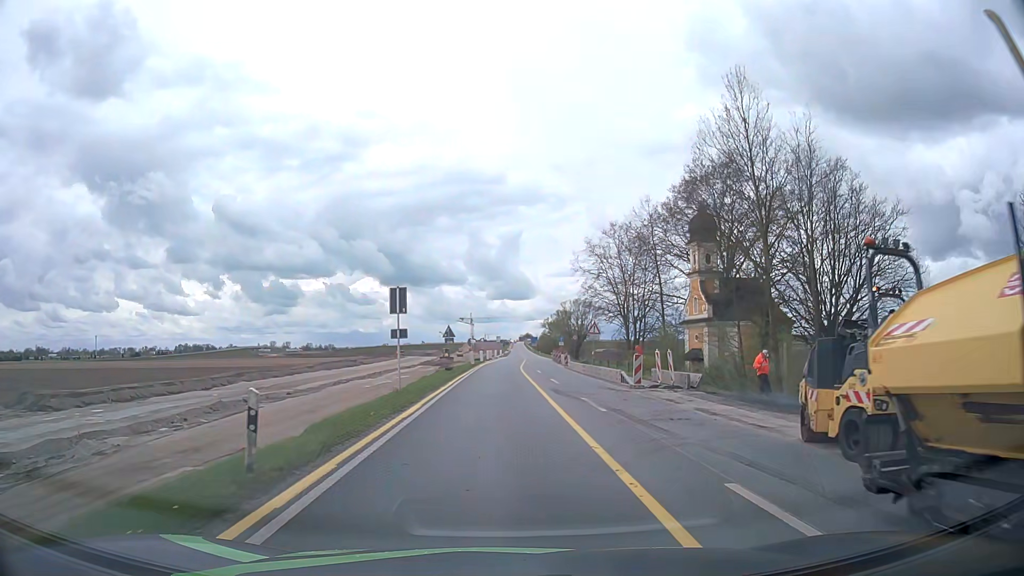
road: motorway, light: Day
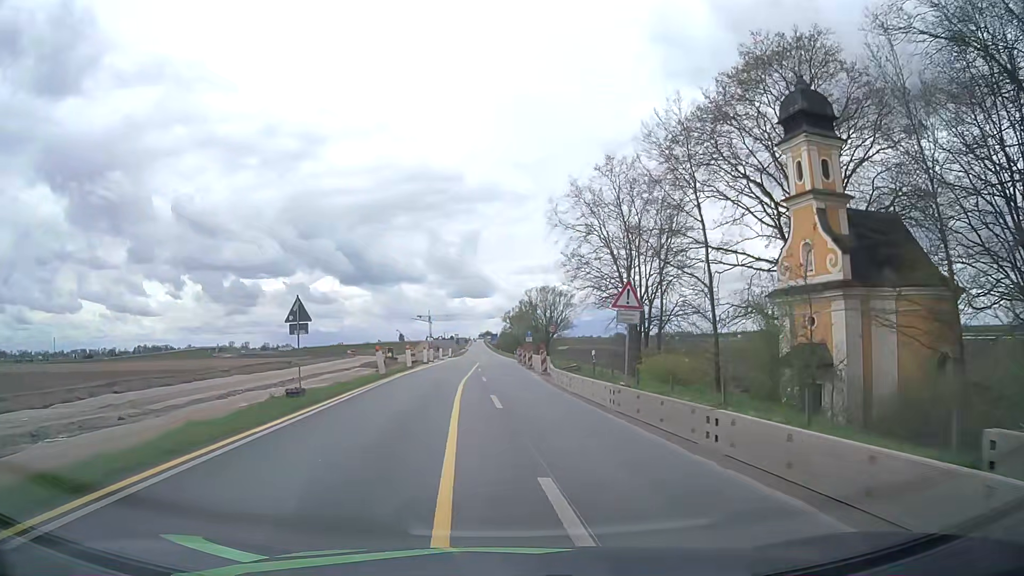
(+1.3, +24.2) m; +3°
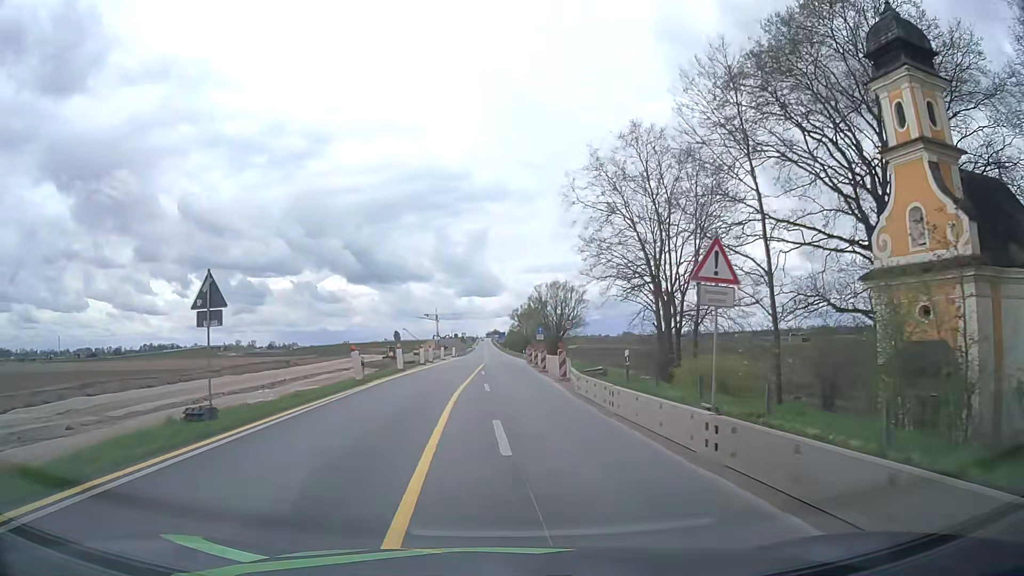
(0.0, +6.8) m; 0°
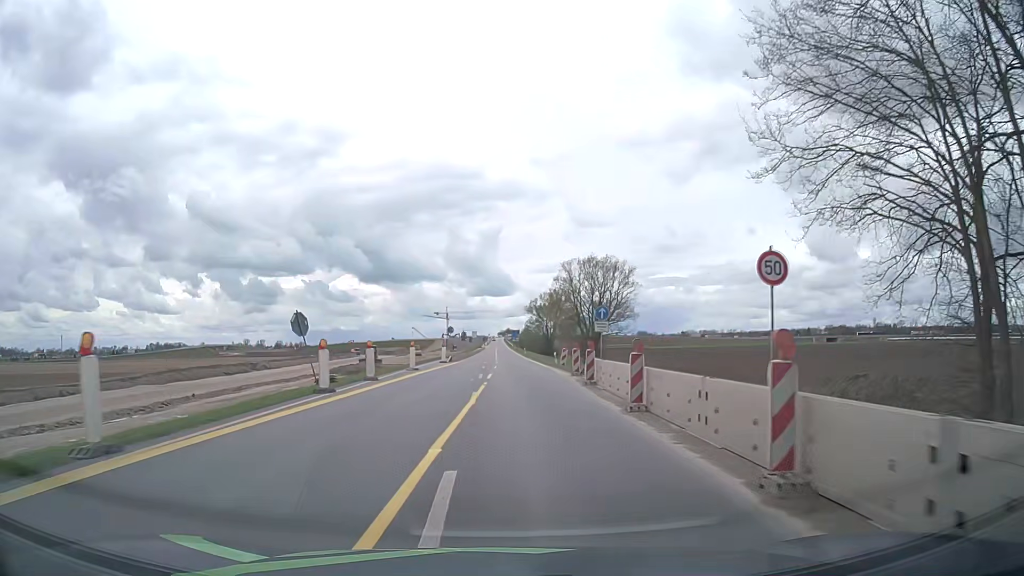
(-0.5, +29.6) m; -1°
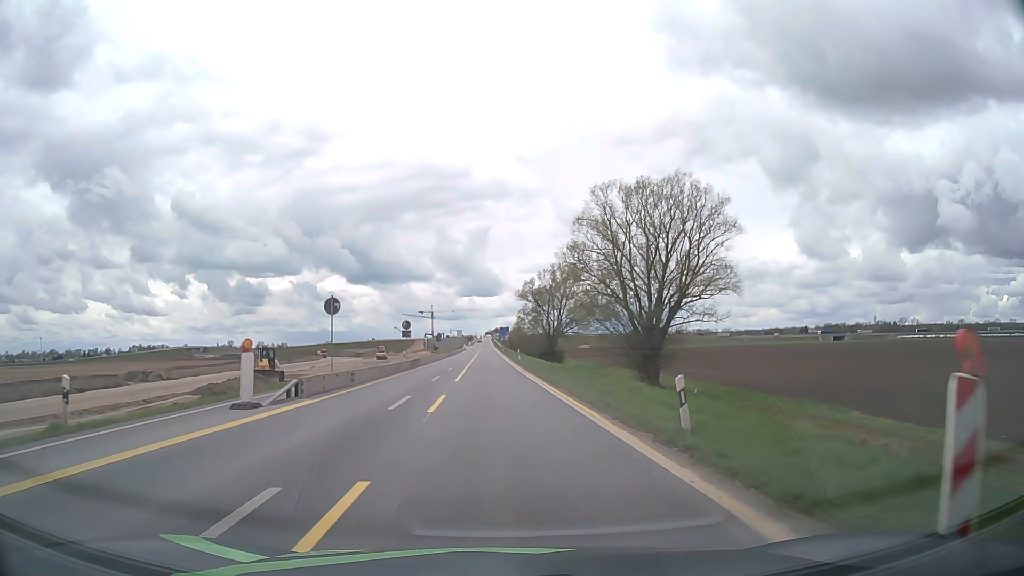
(+0.7, +37.4) m; +1°
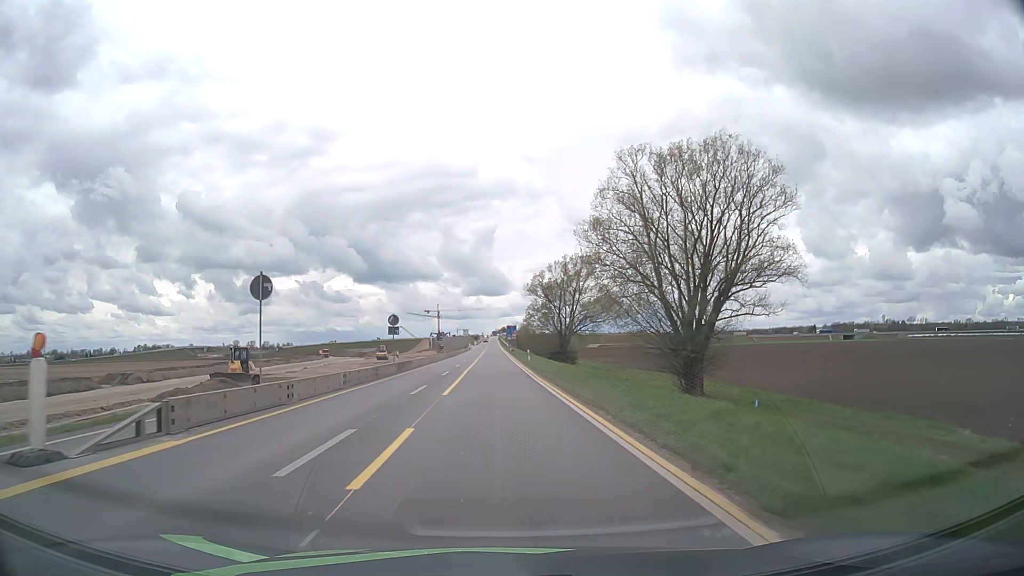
(0.0, +7.7) m; -1°
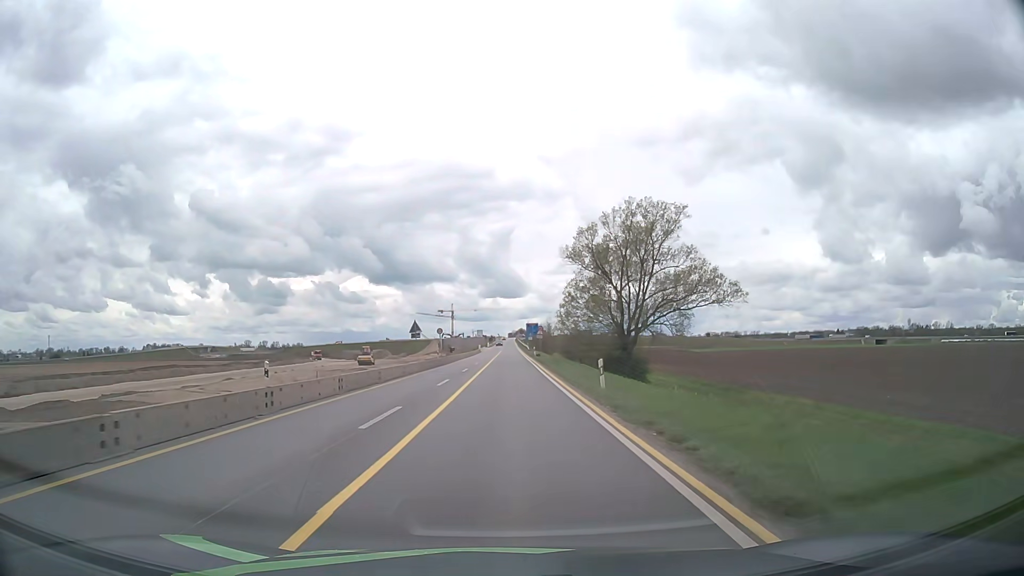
(-0.5, +32.5) m; -1°
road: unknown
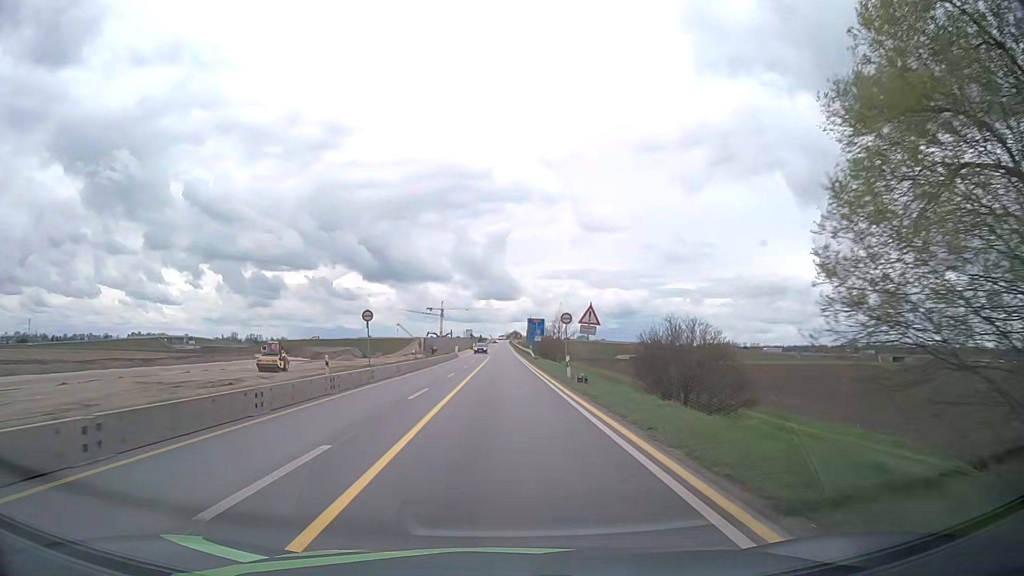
(-0.2, +42.3) m; 0°
(0, +10) (0, +20) (0, +30) (0, +40) (0, +50) (0, +60) (0, +70) (0, +80) (0, +90) (0, +100) m
